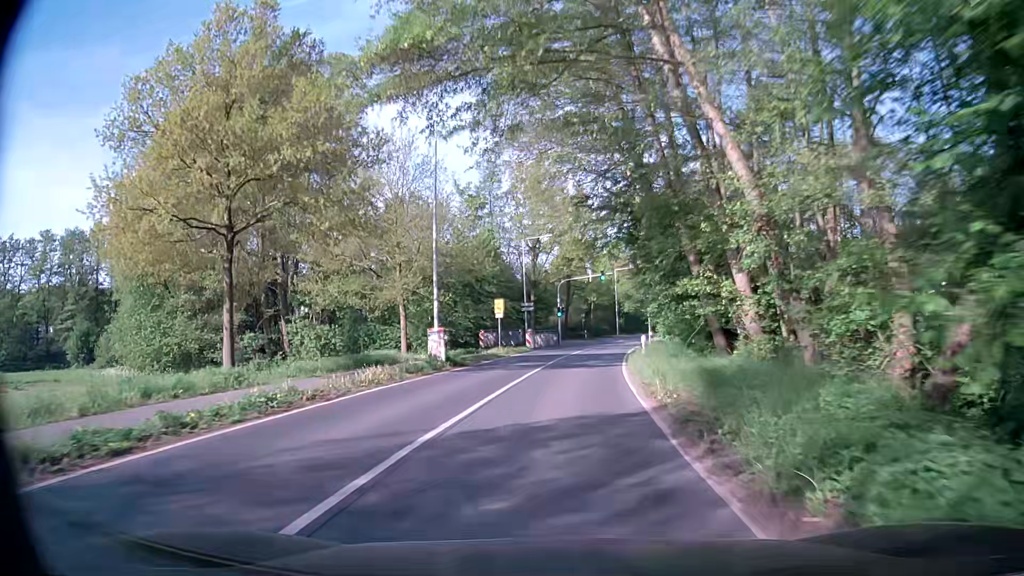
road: secondary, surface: asphalt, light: Day
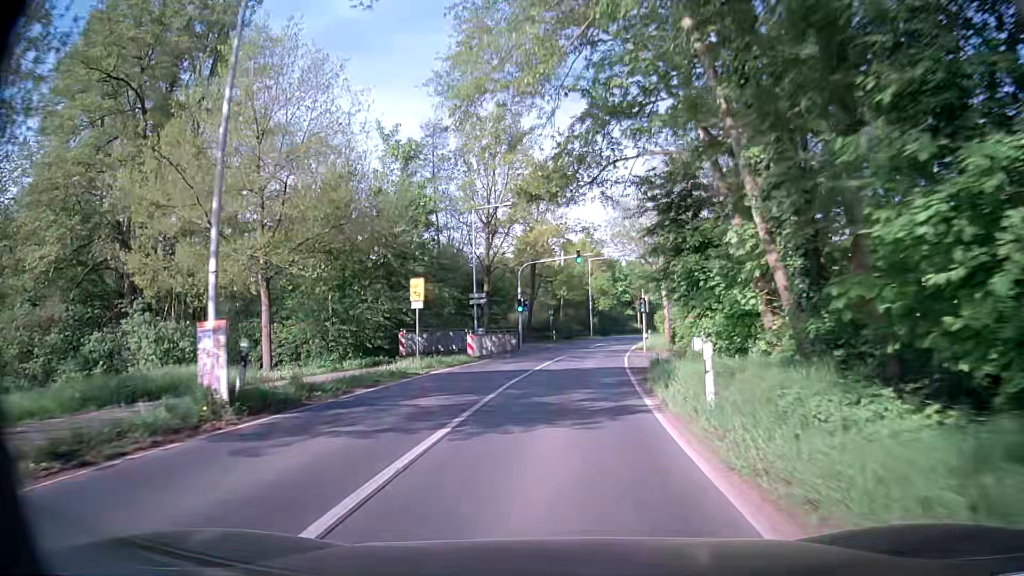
(+0.2, +15.3) m; +3°
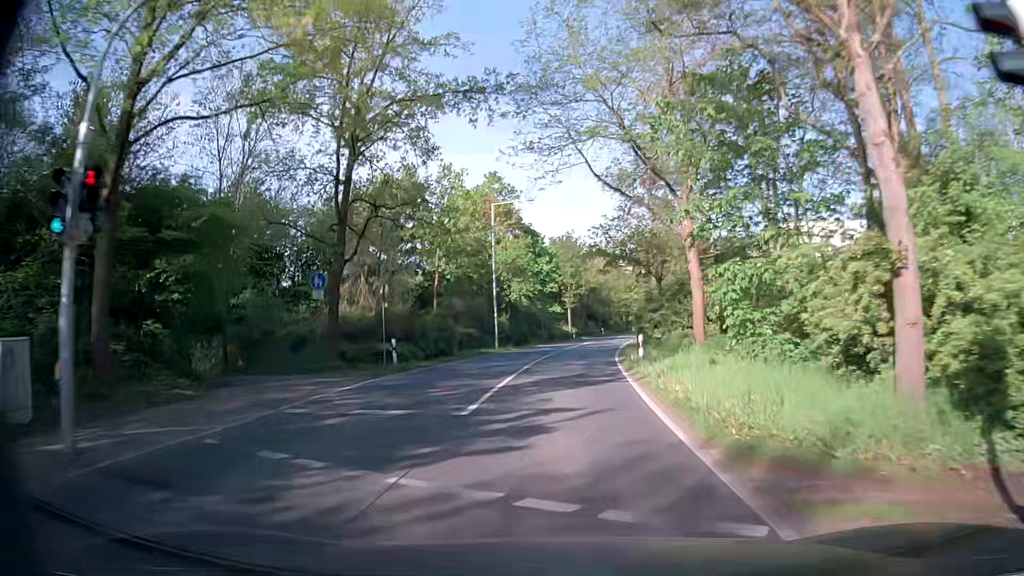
(+2.2, +37.9) m; +7°
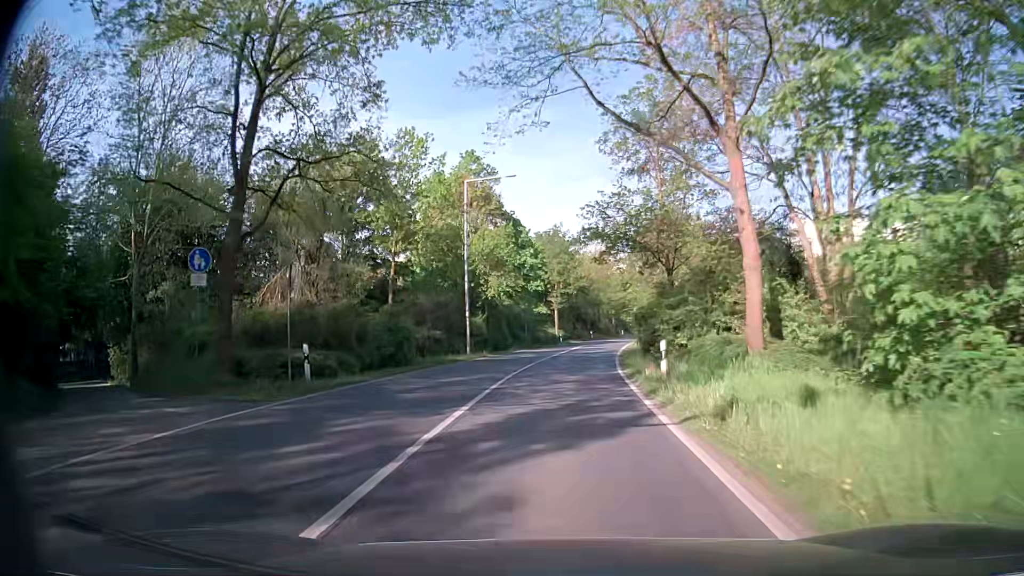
(0.0, +7.6) m; +1°
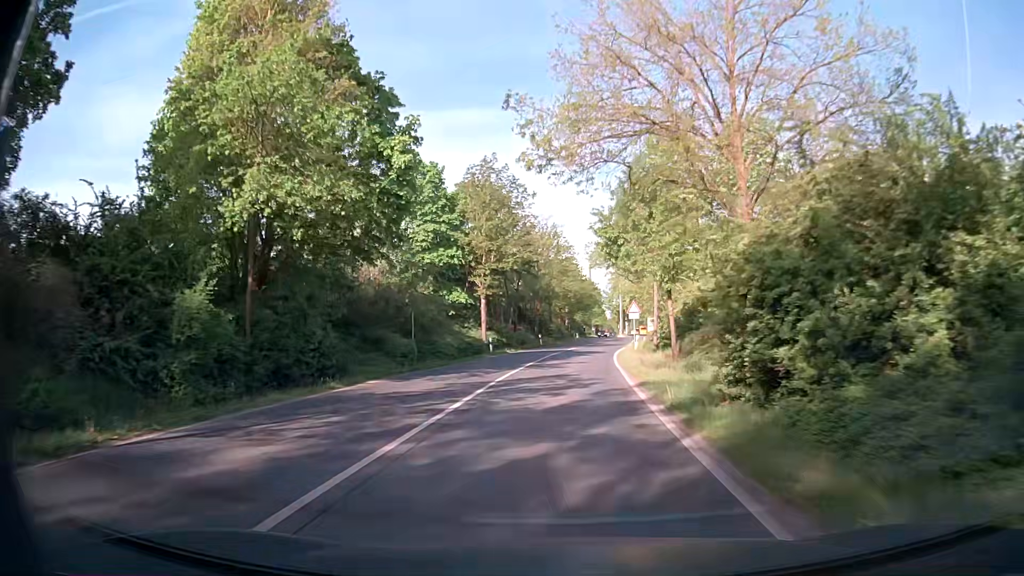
(+1.4, +30.3) m; +4°
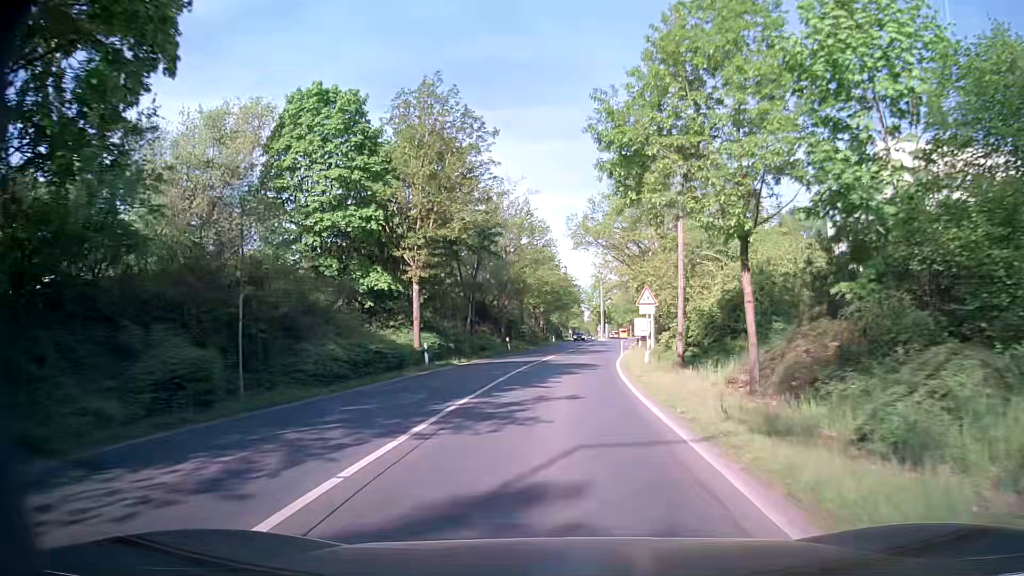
(+0.4, +15.2) m; +3°
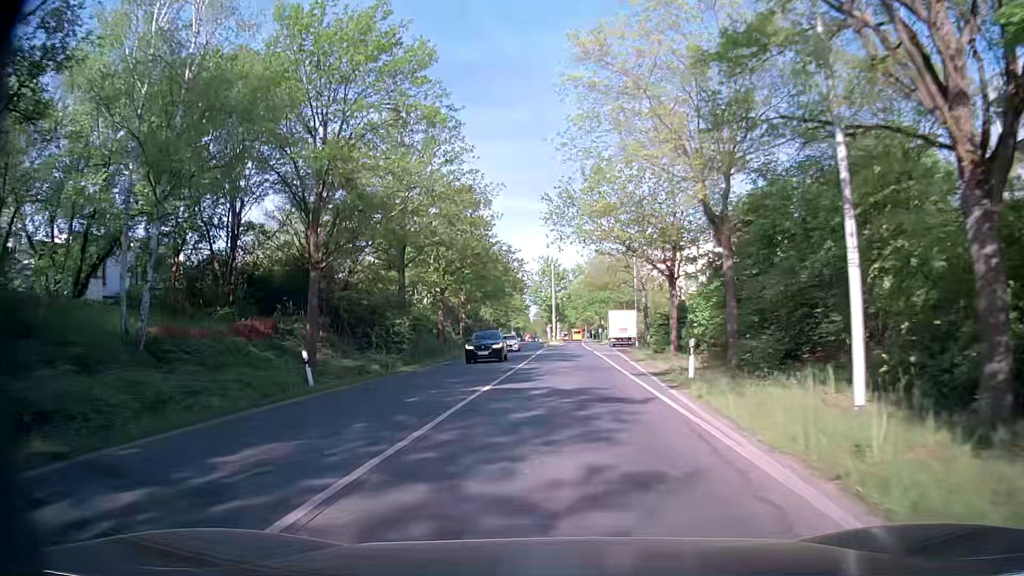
(+1.4, +38.0) m; +4°
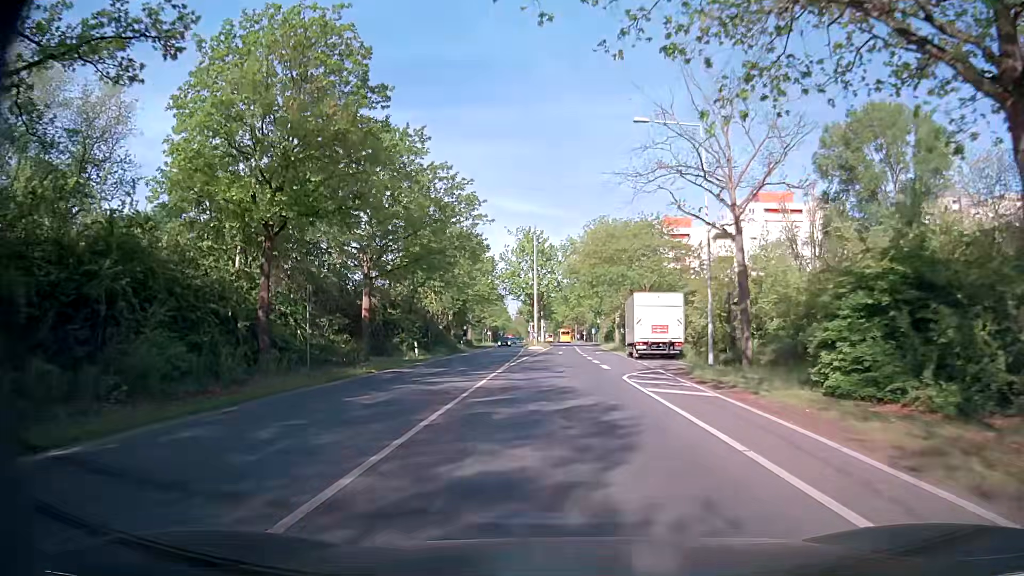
(+0.6, +30.4) m; +1°
